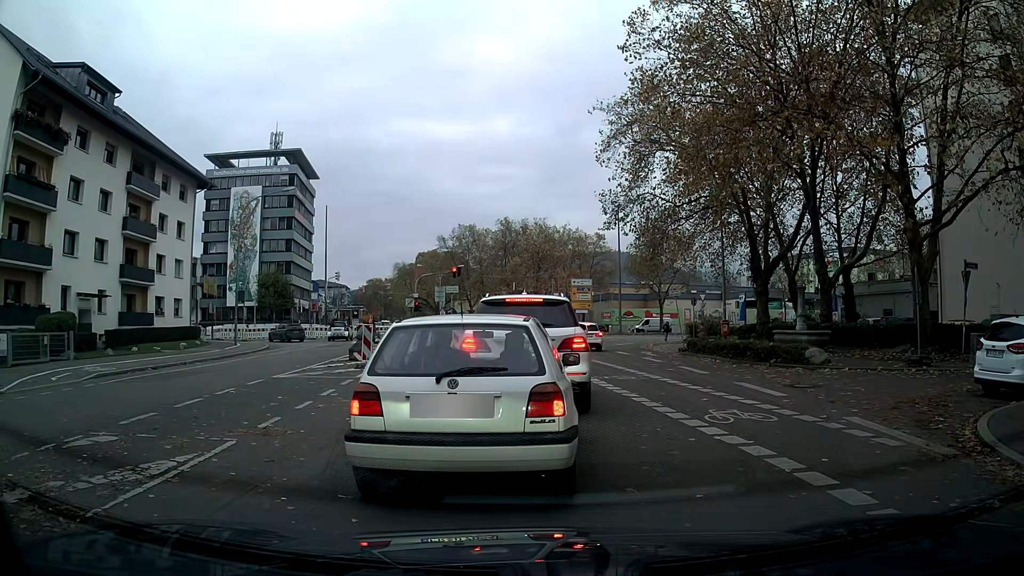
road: tertiary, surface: asphalt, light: Day
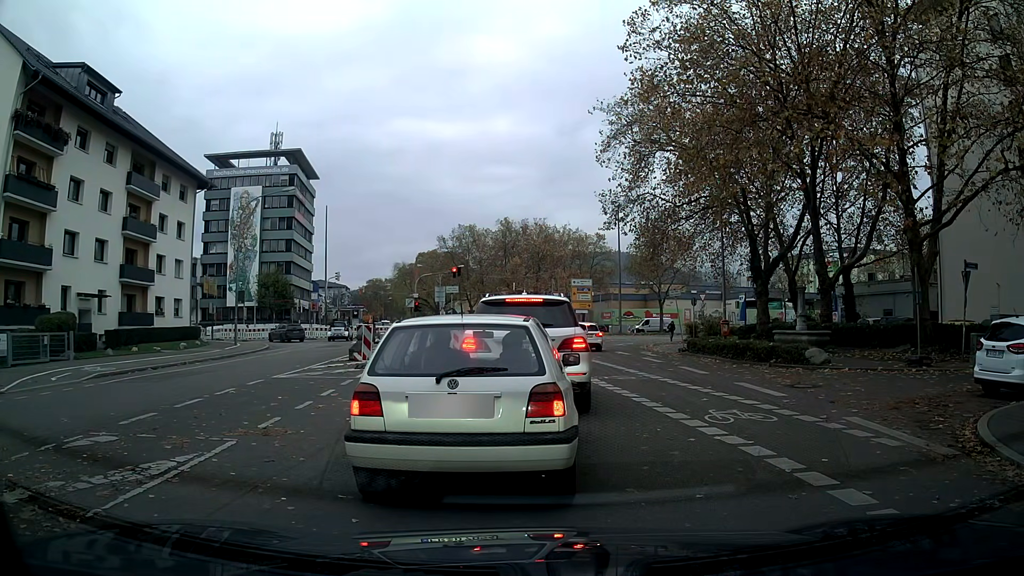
(0.0, 0.0) m; 0°
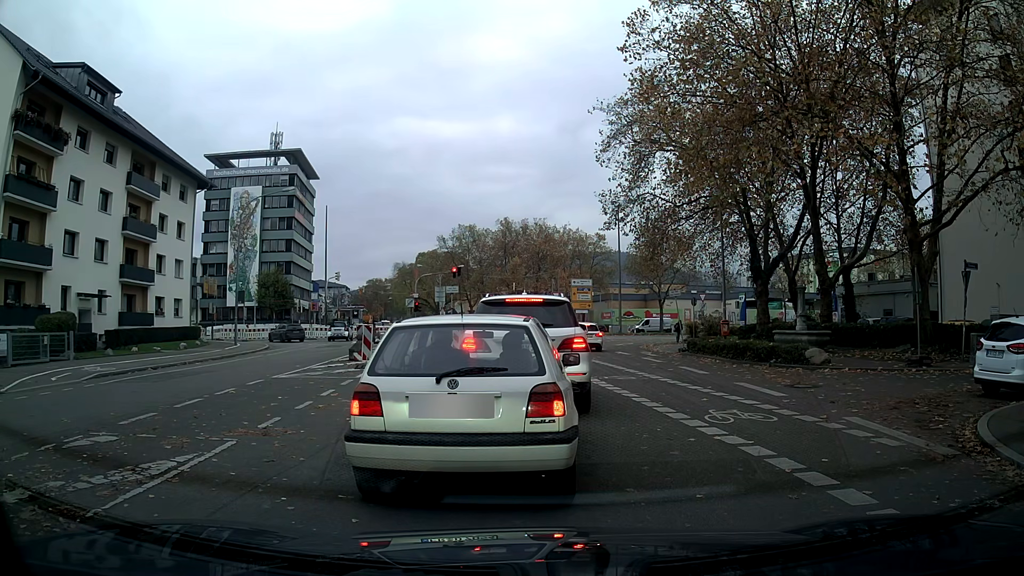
(0.0, 0.0) m; 0°
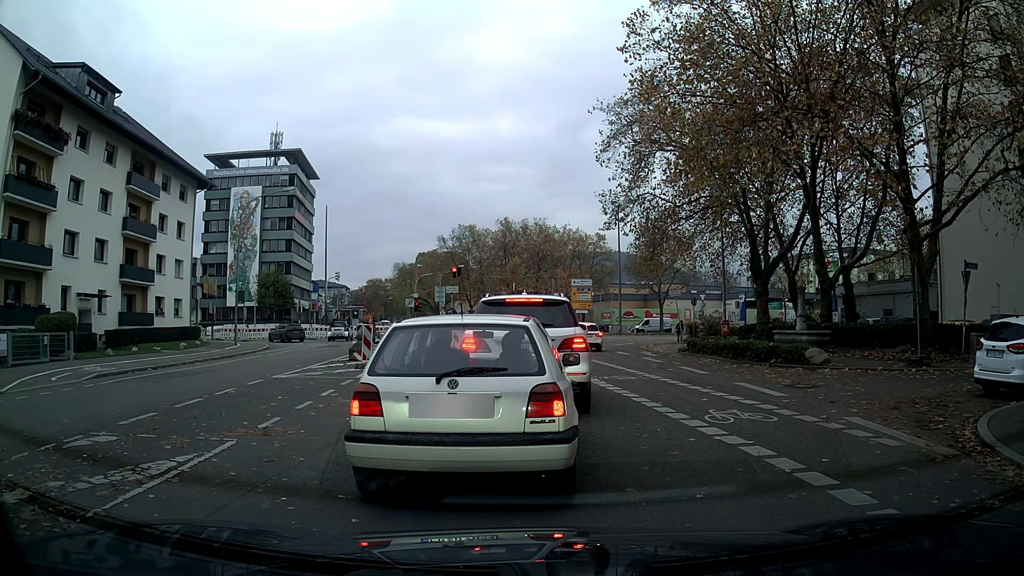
(0.0, 0.0) m; 0°
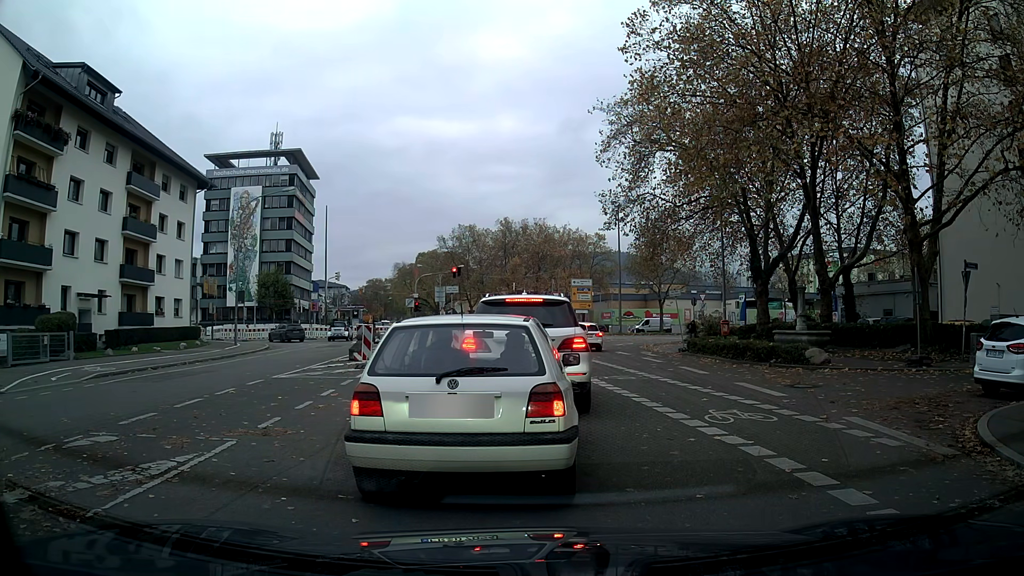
(0.0, 0.0) m; 0°
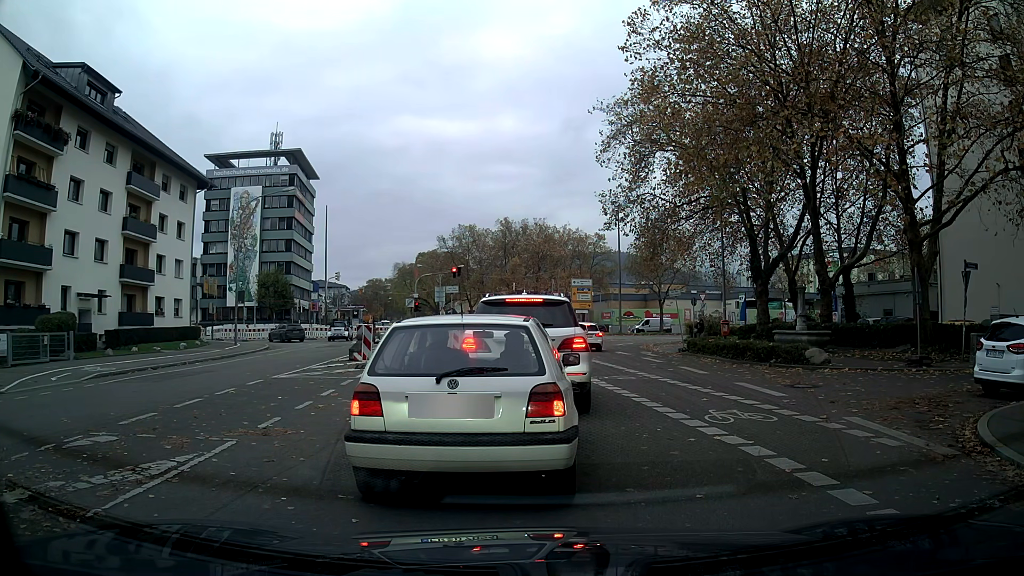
(0.0, 0.0) m; 0°
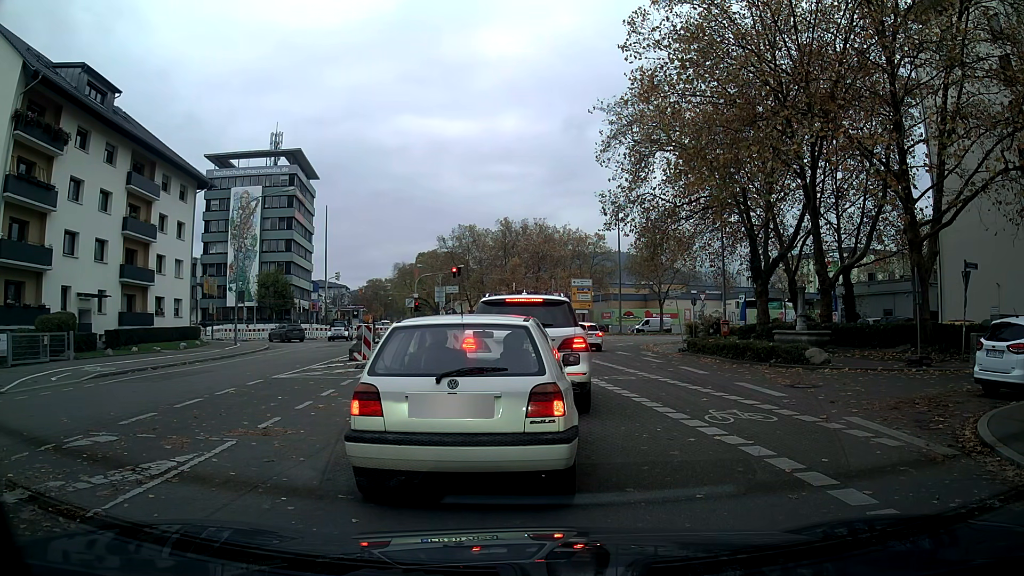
(0.0, 0.0) m; 0°
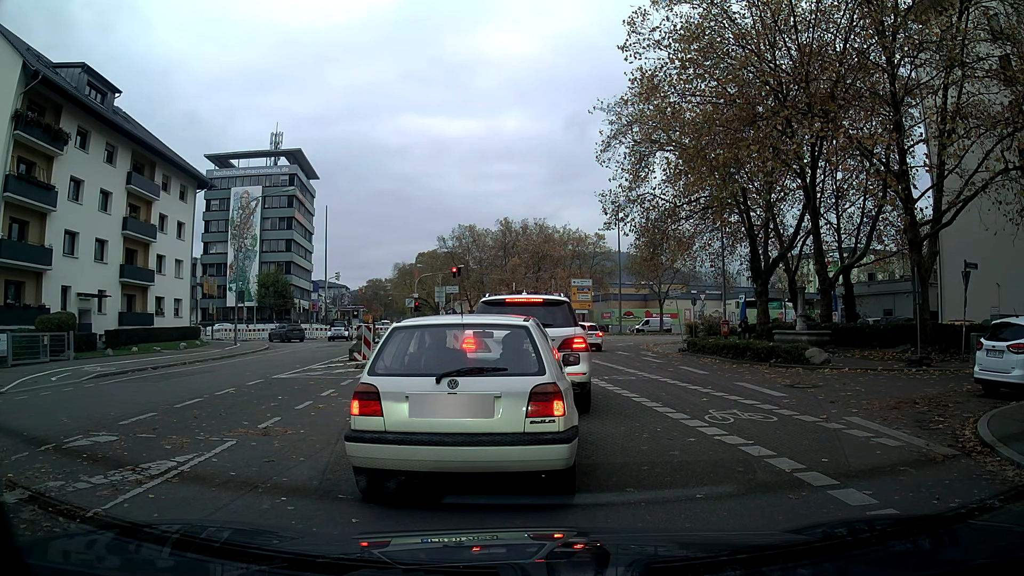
(0.0, 0.0) m; 0°
